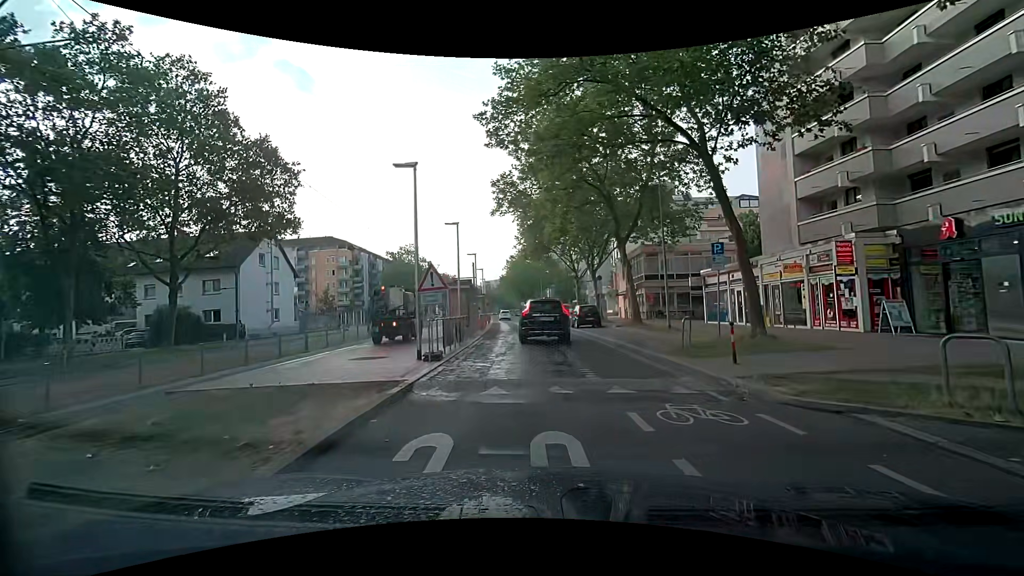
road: tertiary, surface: paving_stones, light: Day
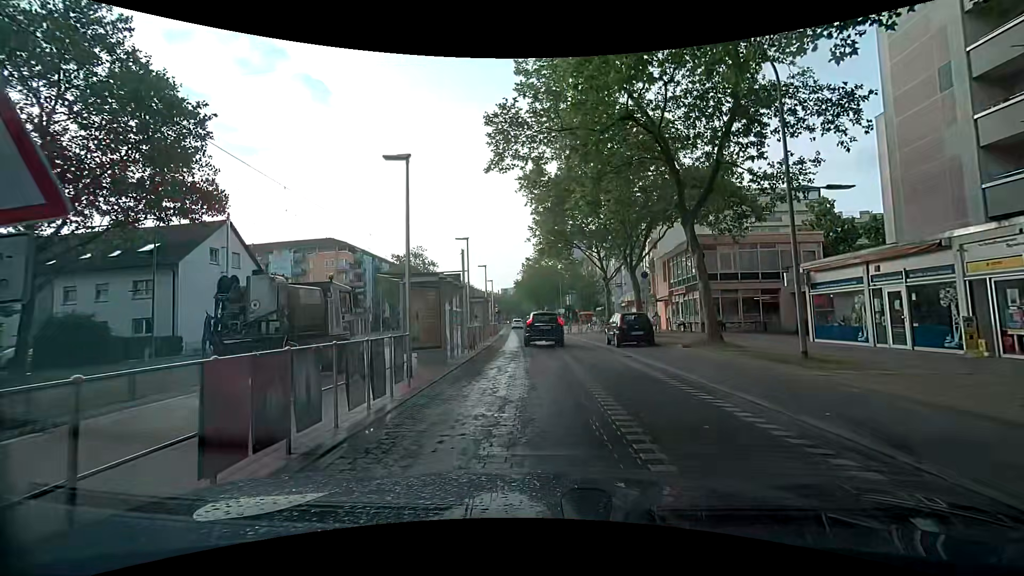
(0.0, +10.7) m; -4°
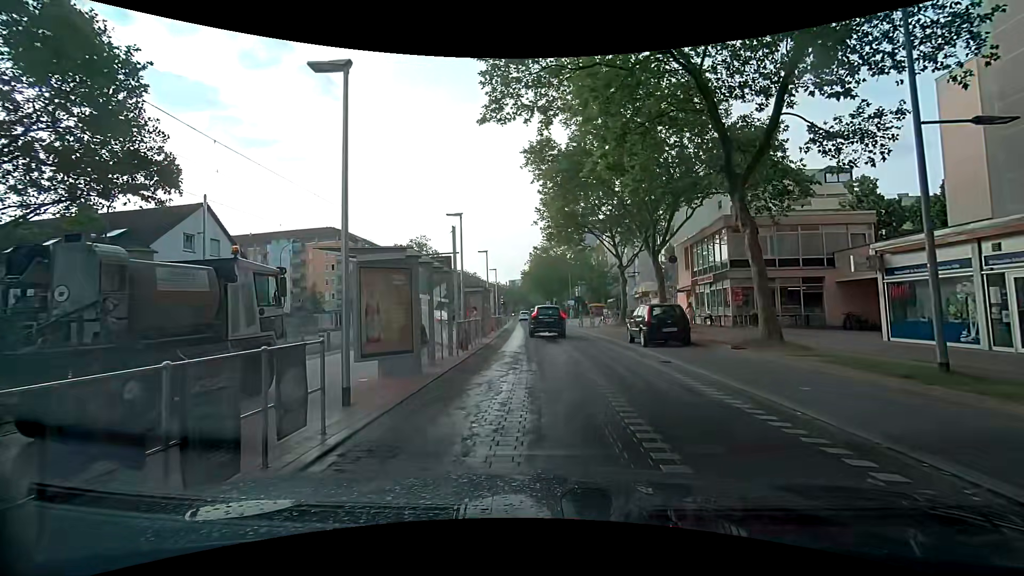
(+0.1, +4.1) m; 0°
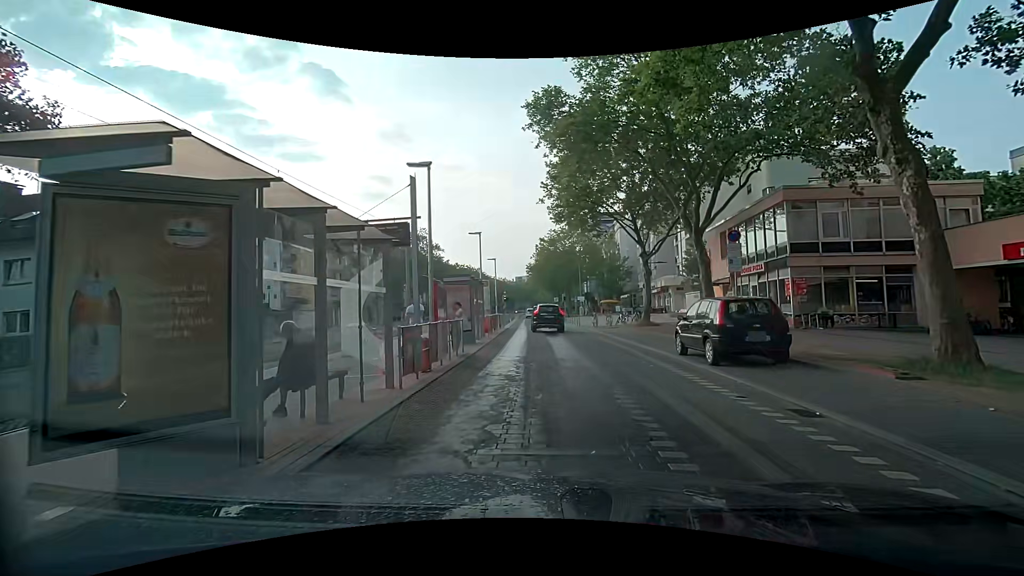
(+0.1, +6.5) m; +1°
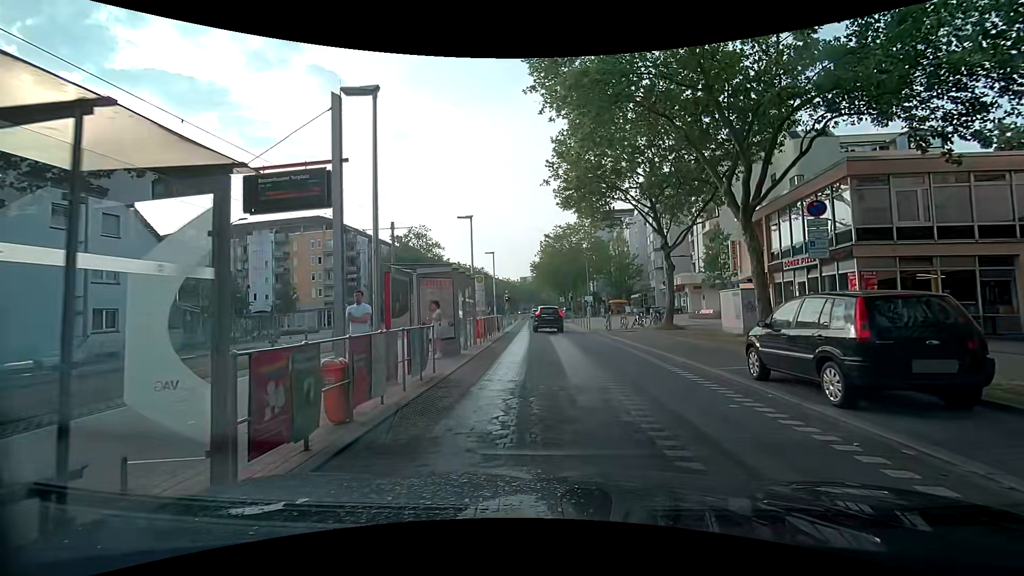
(0.0, +4.6) m; 0°
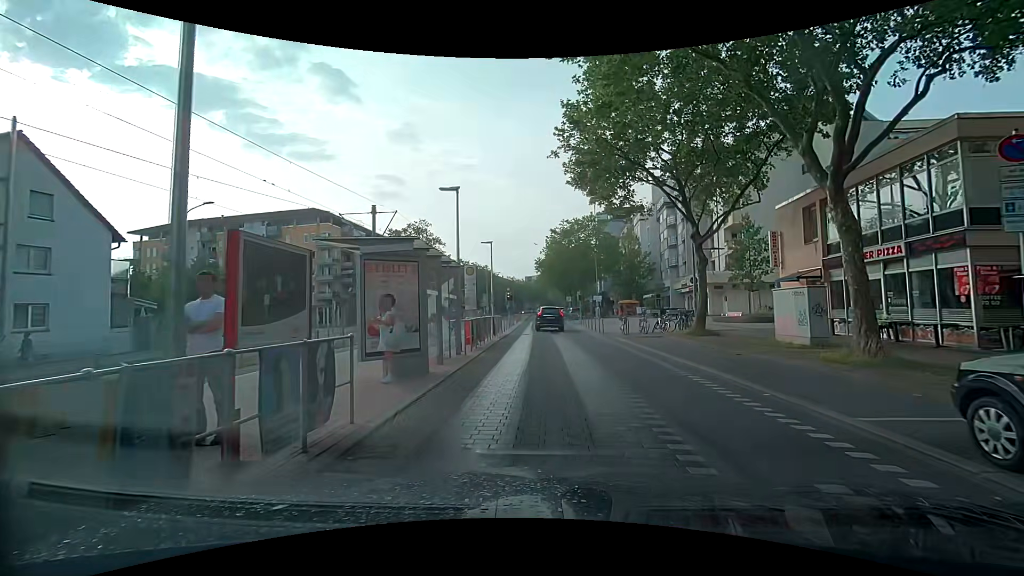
(-0.1, +4.7) m; -1°
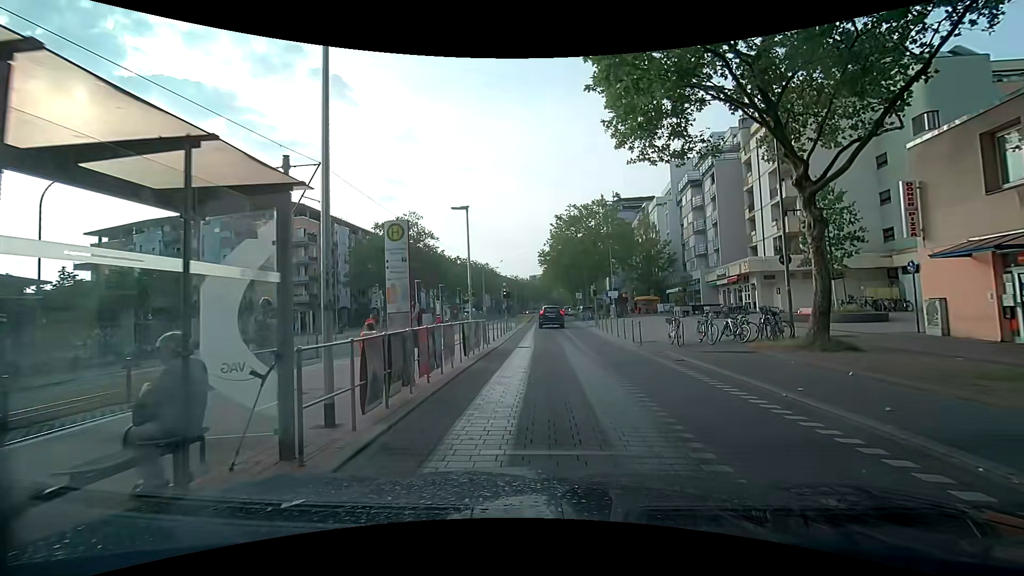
(0.0, +9.8) m; +1°
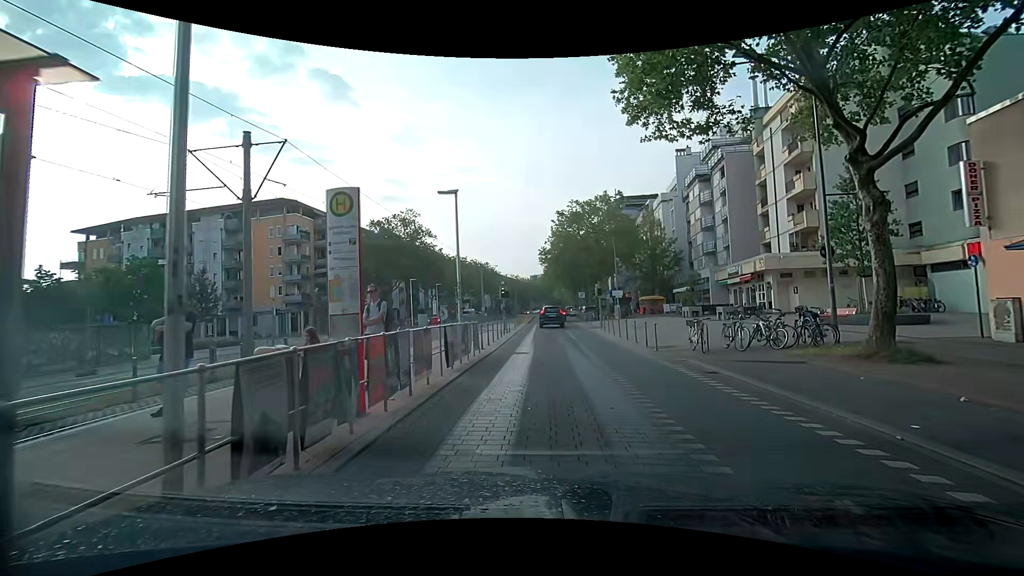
(0.0, +2.5) m; -2°
